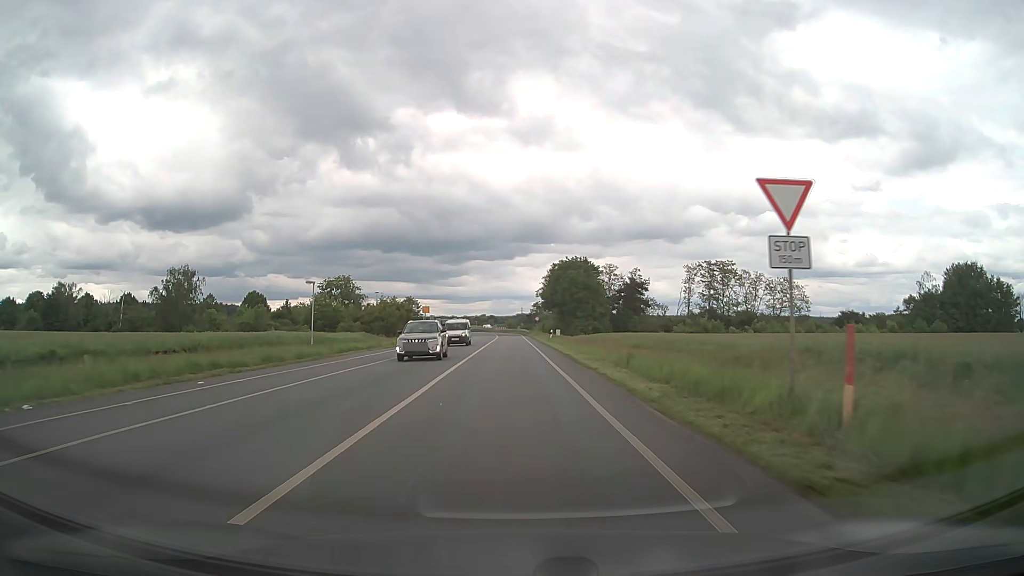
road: tertiary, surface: asphalt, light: Day
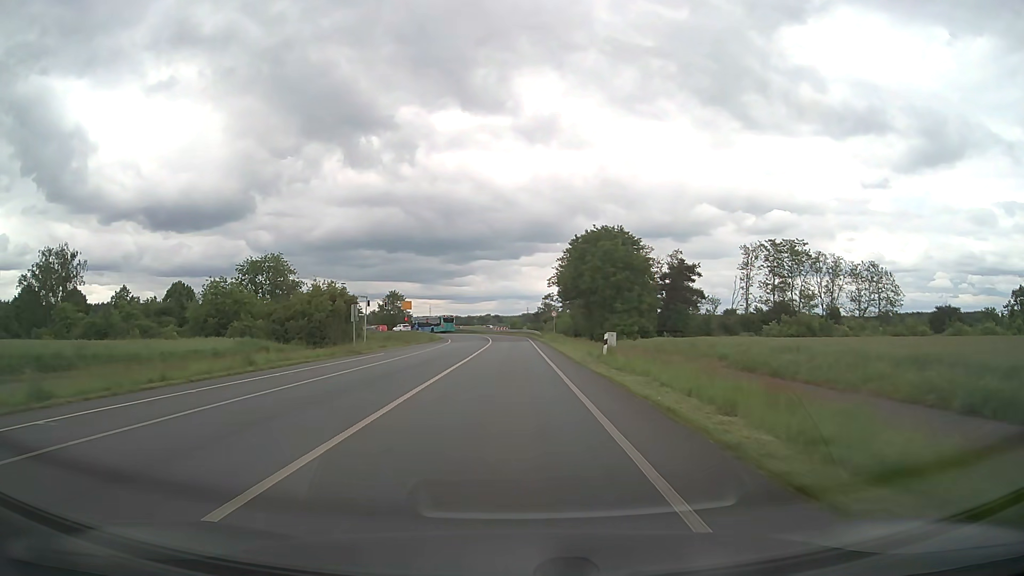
(0.0, +37.4) m; -1°
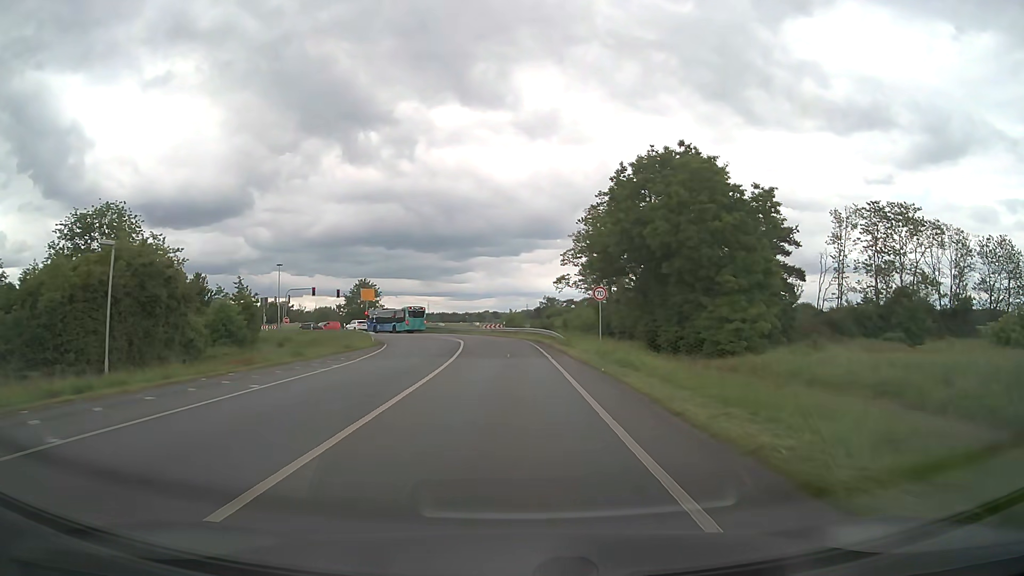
(0.0, +36.1) m; 0°
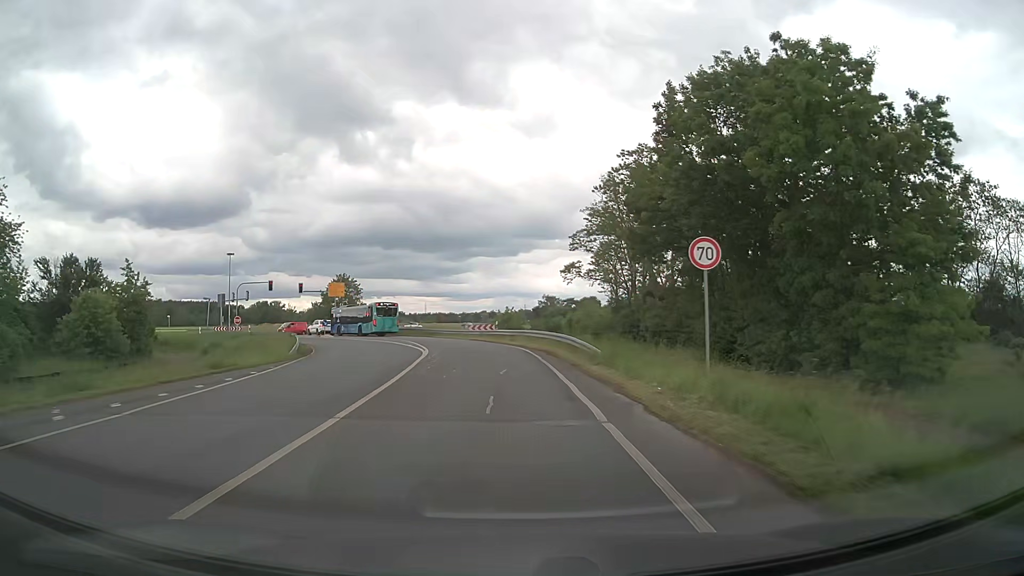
(0.0, +16.7) m; 0°
